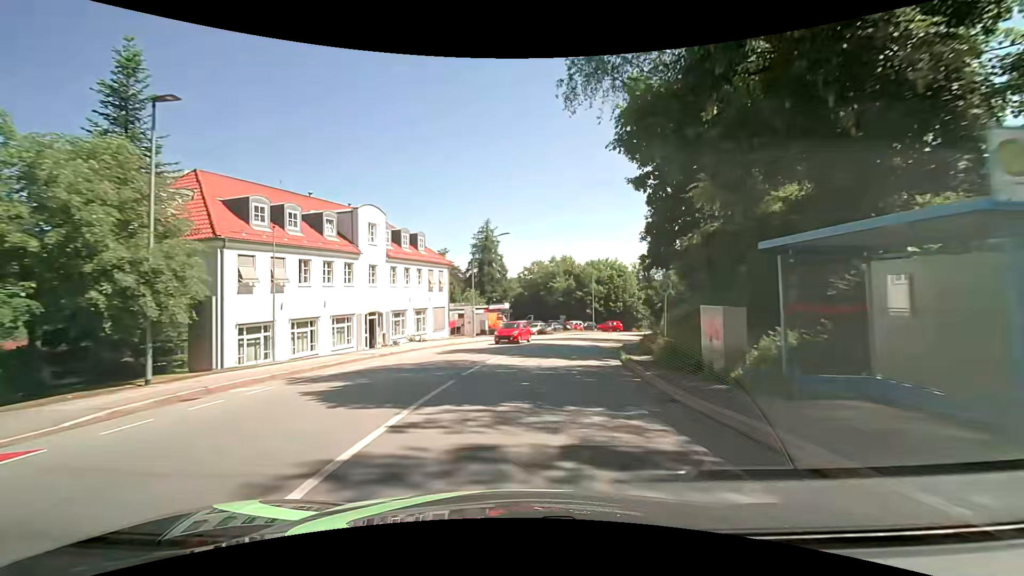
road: tertiary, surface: asphalt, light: Day
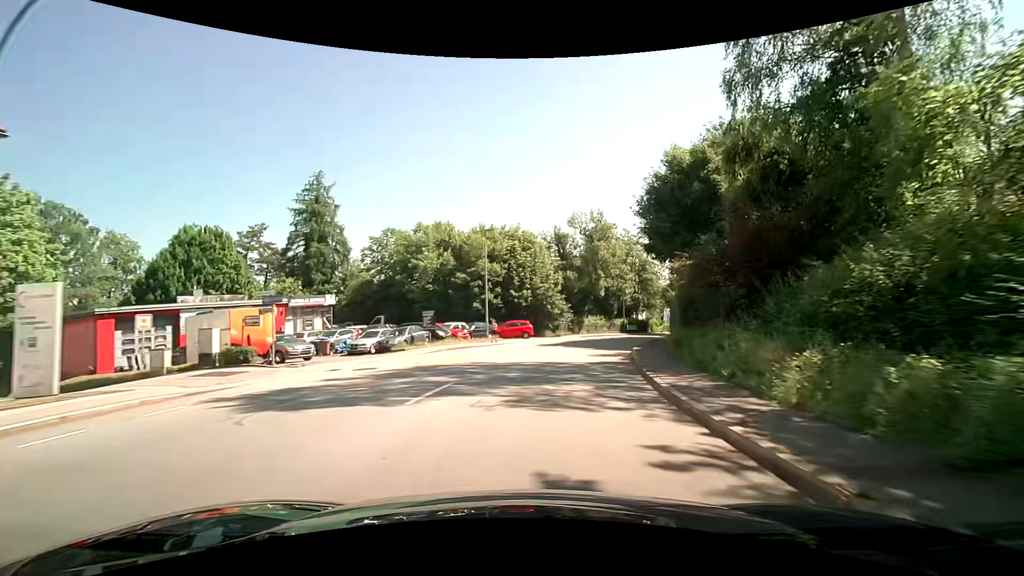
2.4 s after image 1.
(+3.2, +31.0) m; +13°
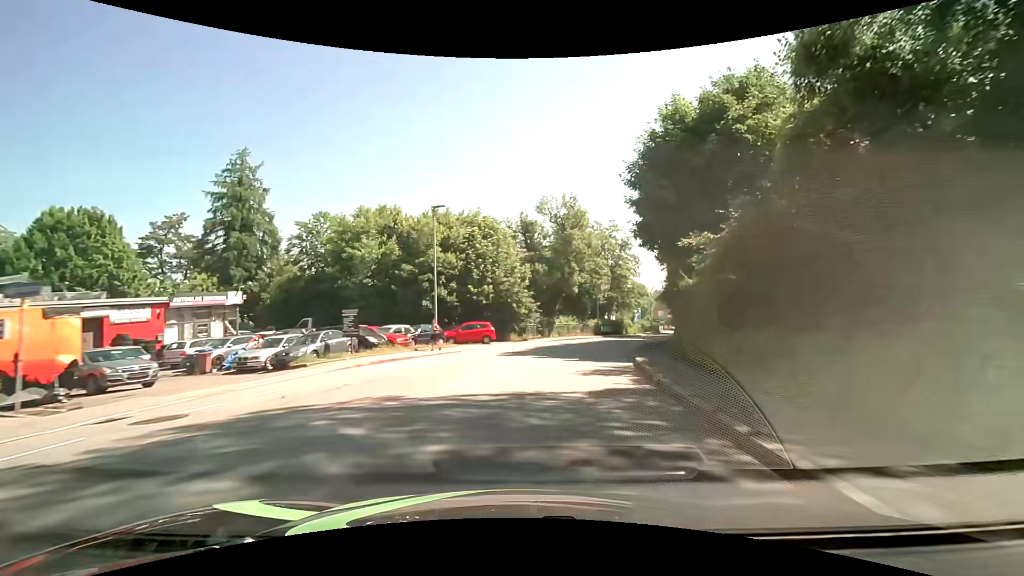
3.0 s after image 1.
(+0.3, +7.9) m; +4°
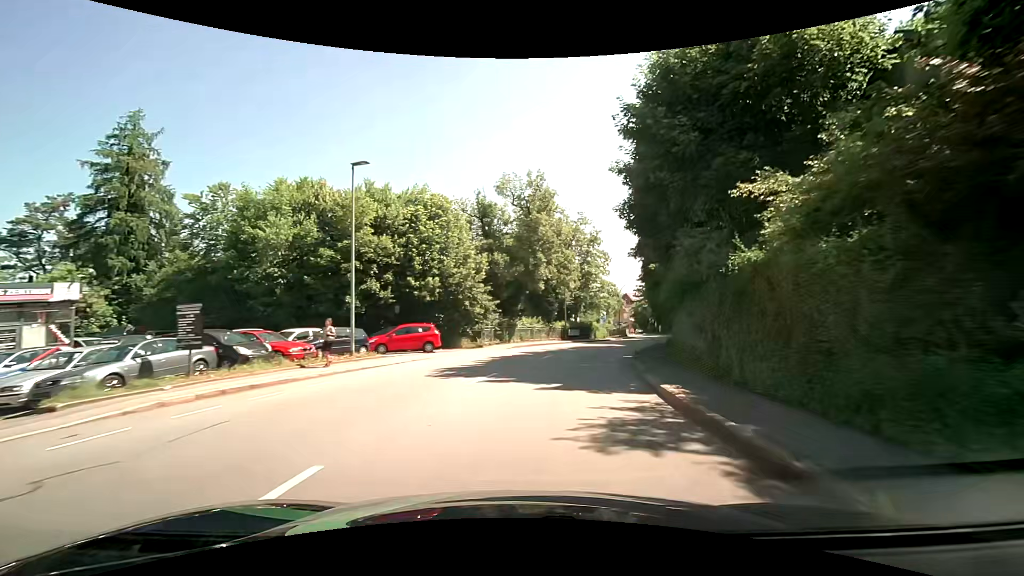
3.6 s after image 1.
(+0.3, +7.9) m; +5°
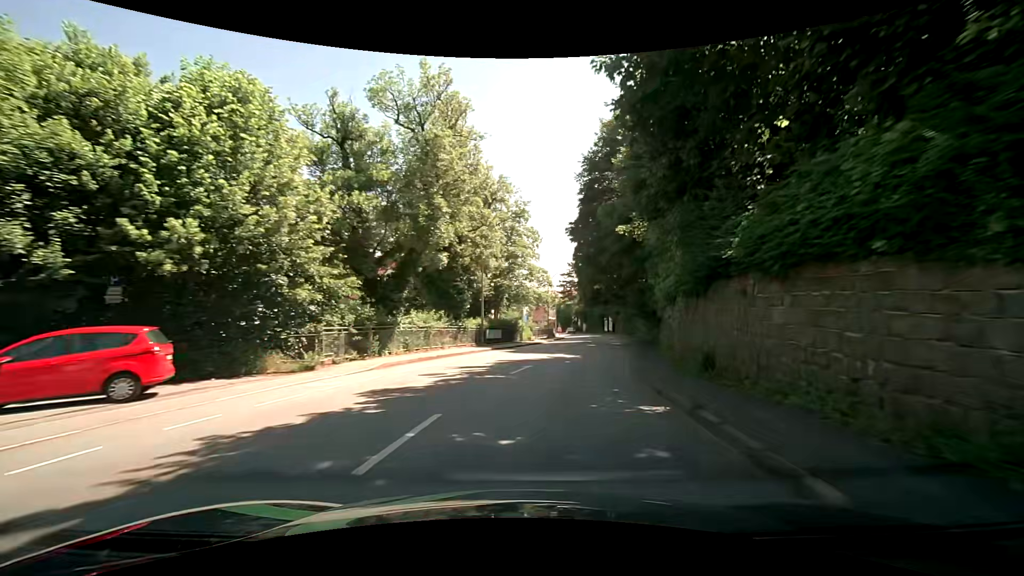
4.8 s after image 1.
(+1.3, +15.9) m; +9°
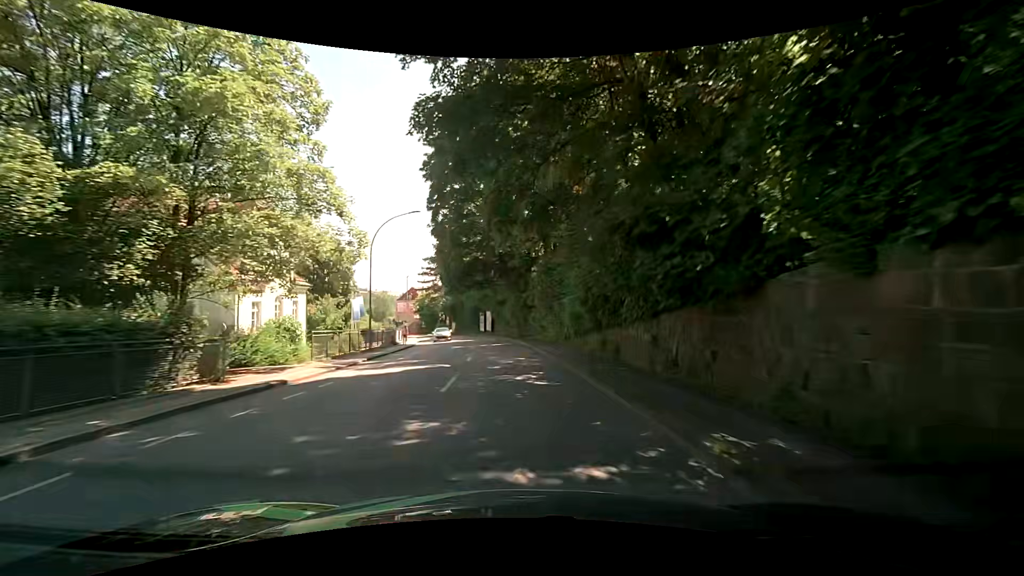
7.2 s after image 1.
(+4.6, +31.2) m; +14°
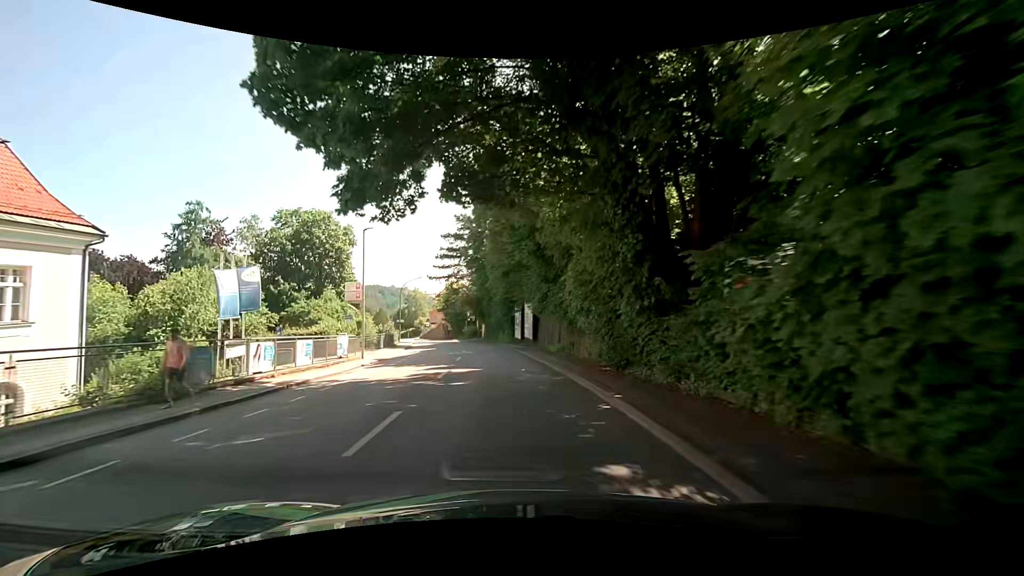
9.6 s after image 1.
(-0.8, +31.6) m; -6°
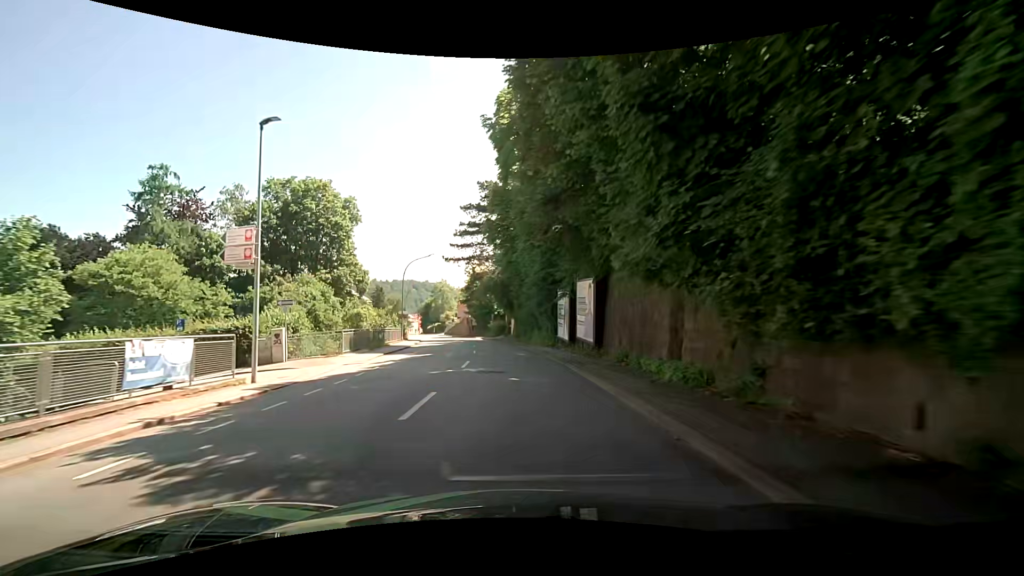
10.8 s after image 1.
(-0.5, +16.3) m; -4°
(0, +10) (0, +20) (0, +30) (-1, +40) (-2, +50) (-4, +60) (-6, +70) (-8, +79) (-10, +89) (-12, +99) m
